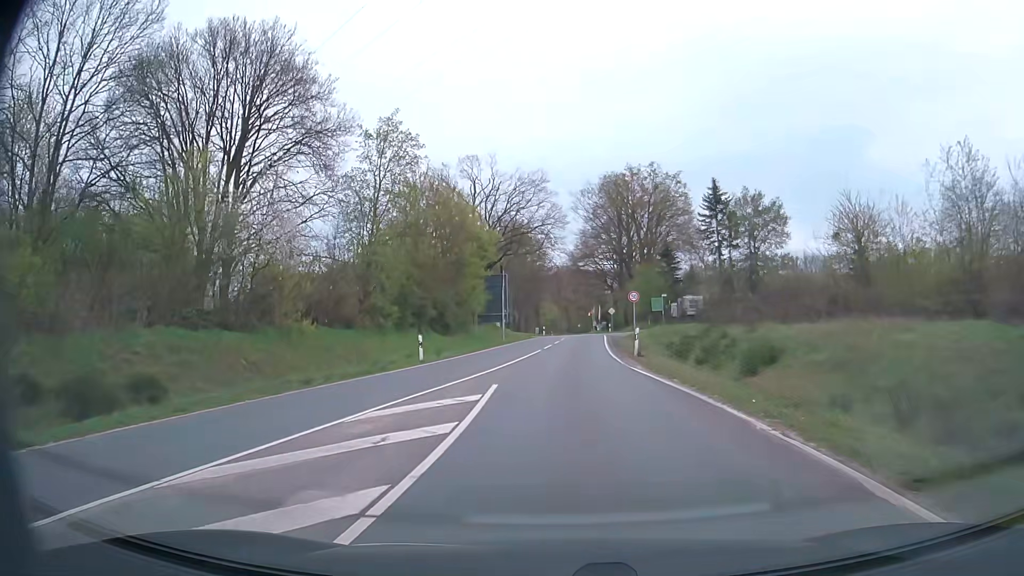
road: secondary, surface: asphalt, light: Day
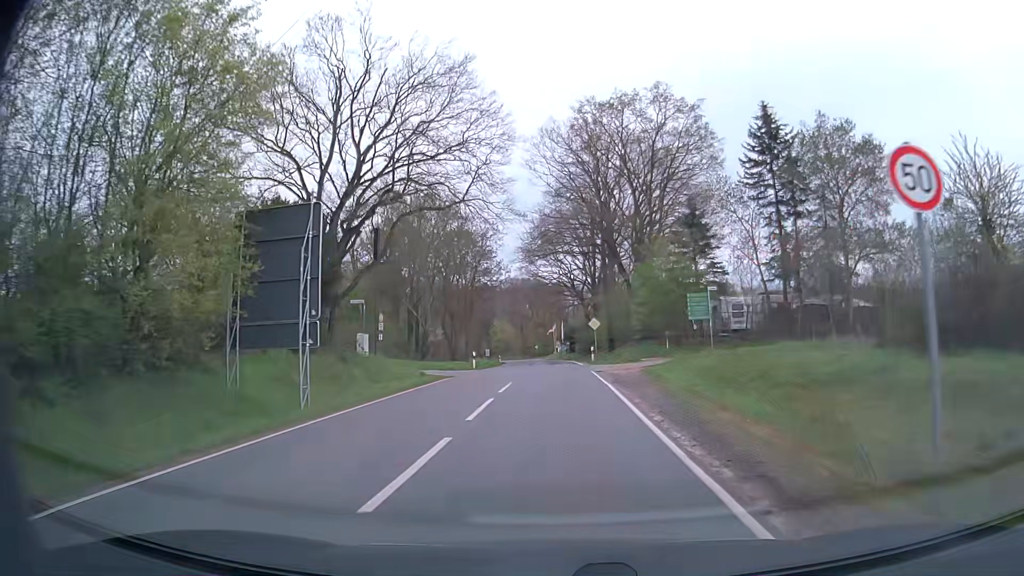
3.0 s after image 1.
(+1.0, +33.7) m; +4°
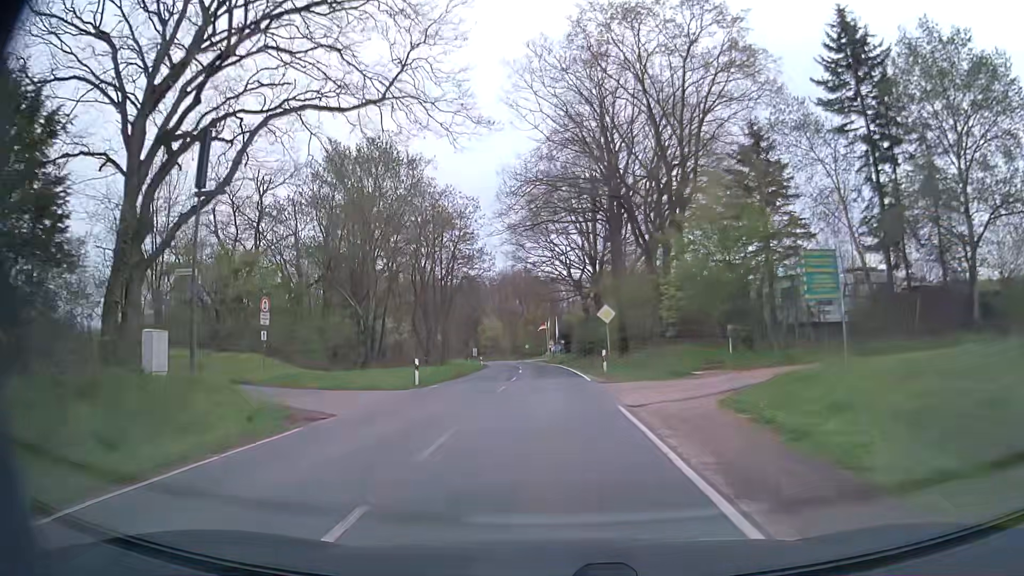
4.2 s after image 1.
(+0.1, +15.7) m; +1°
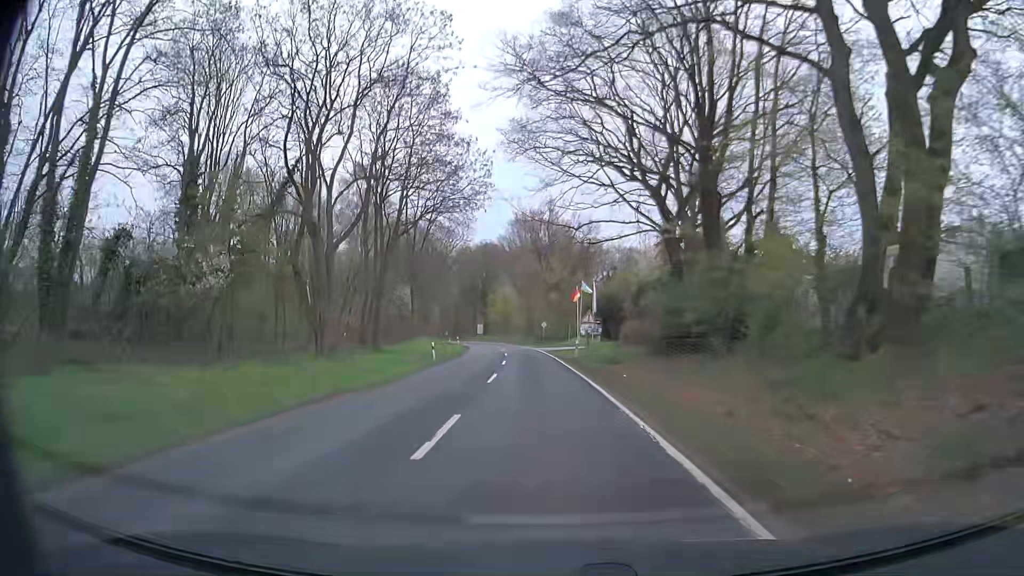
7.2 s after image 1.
(-0.8, +42.0) m; -2°
